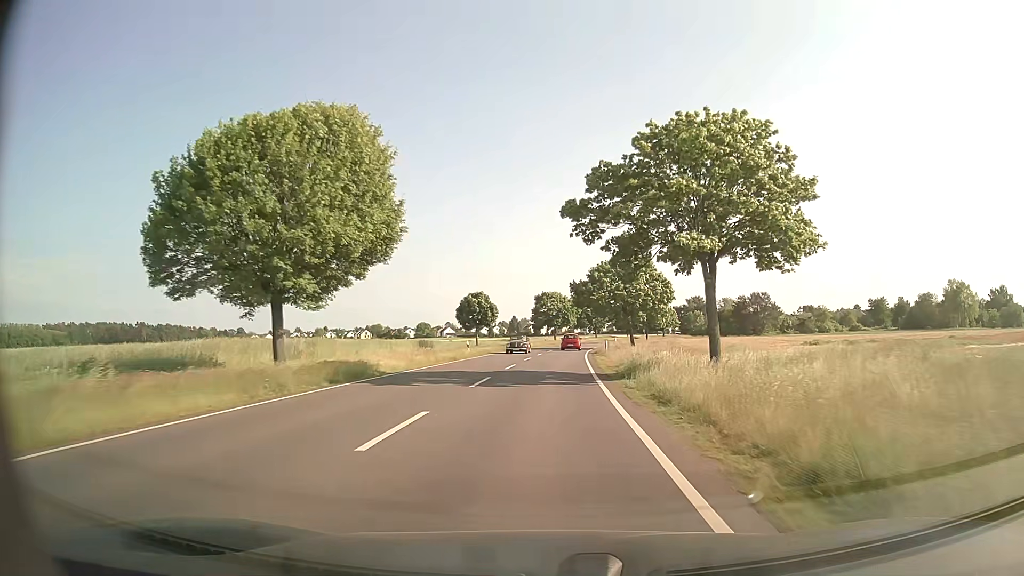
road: secondary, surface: asphalt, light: Day
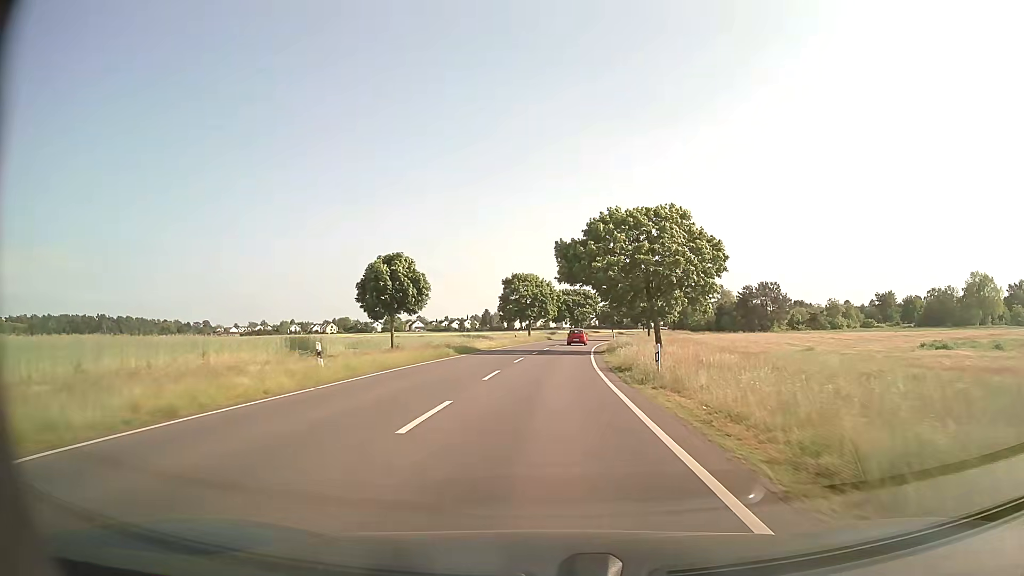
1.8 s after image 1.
(+0.6, +27.9) m; +2°
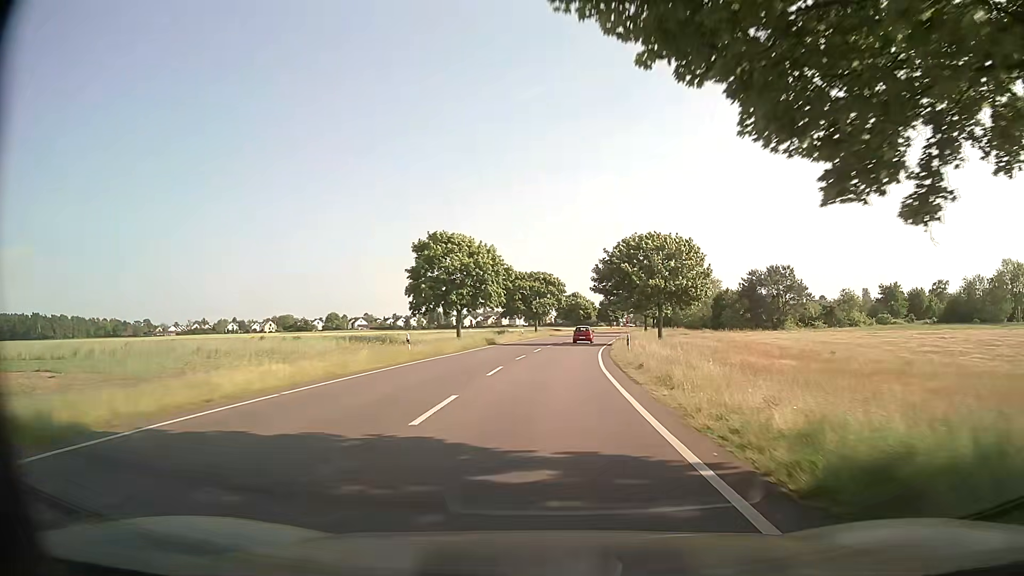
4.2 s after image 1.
(+1.3, +38.0) m; +4°
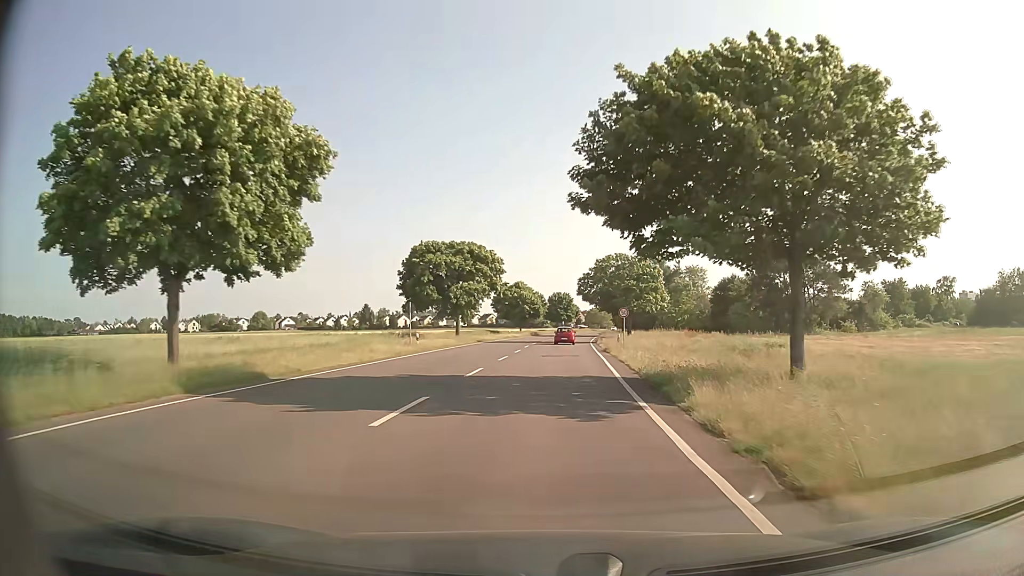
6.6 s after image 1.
(+1.7, +38.8) m; +5°
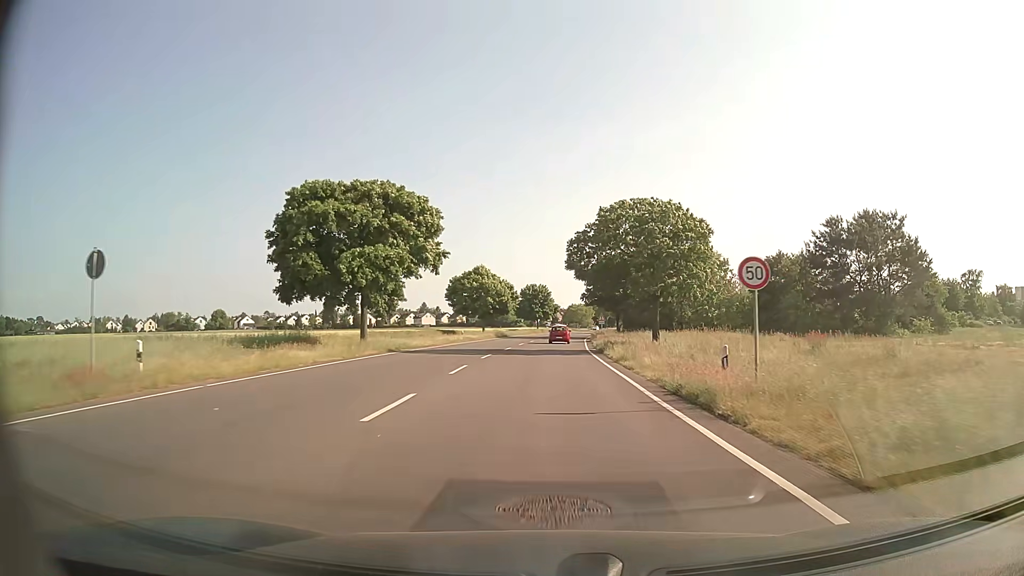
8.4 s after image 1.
(+0.5, +28.6) m; +2°
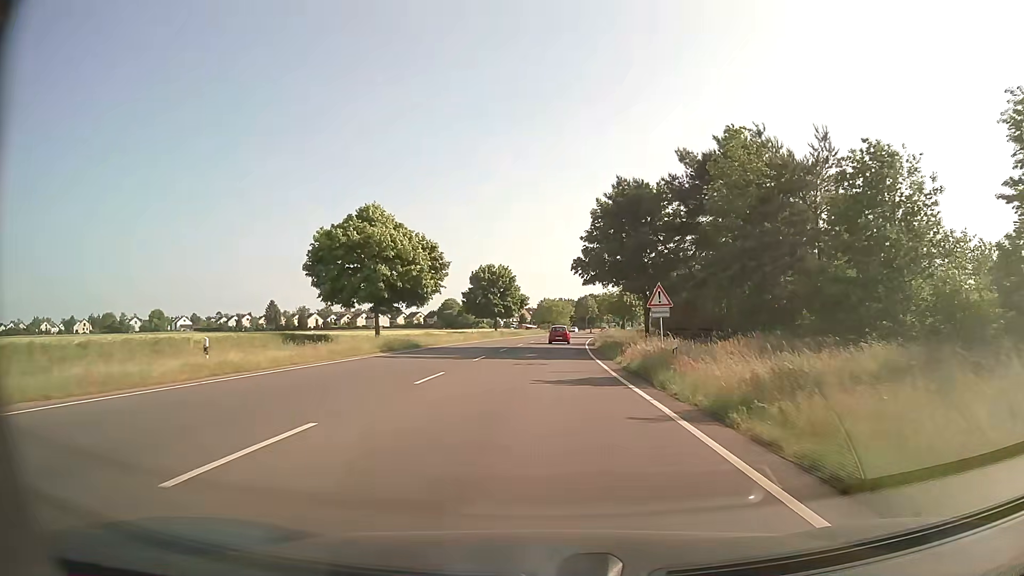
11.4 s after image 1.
(+1.2, +45.9) m; +3°
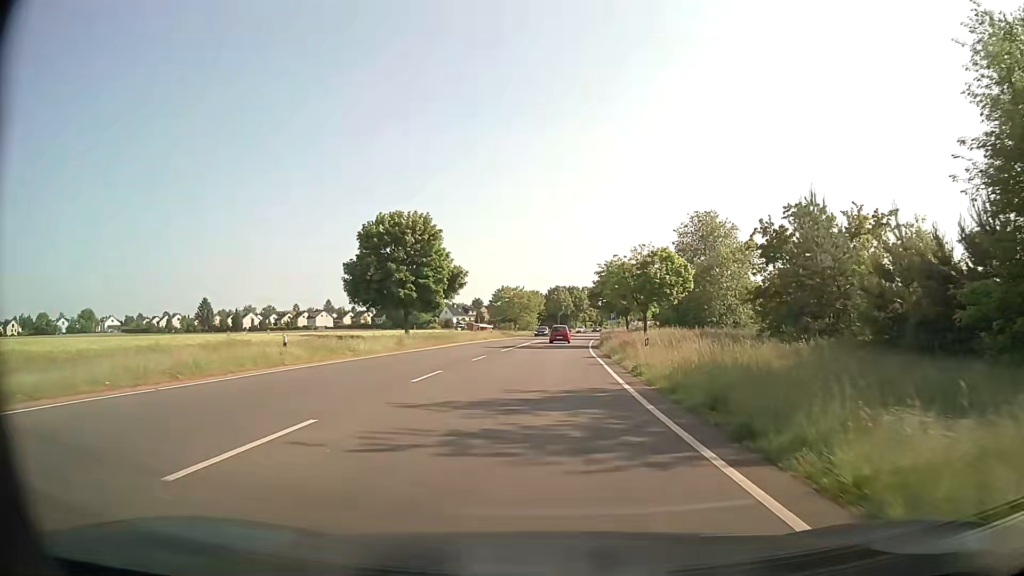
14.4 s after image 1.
(+1.0, +43.8) m; +3°
(0, +10) (0, +20) (+1, +30) (+1, +40) (+2, +50) (+3, +60) (+3, +70) (+5, +80) (+6, +90) (+7, +100) m
